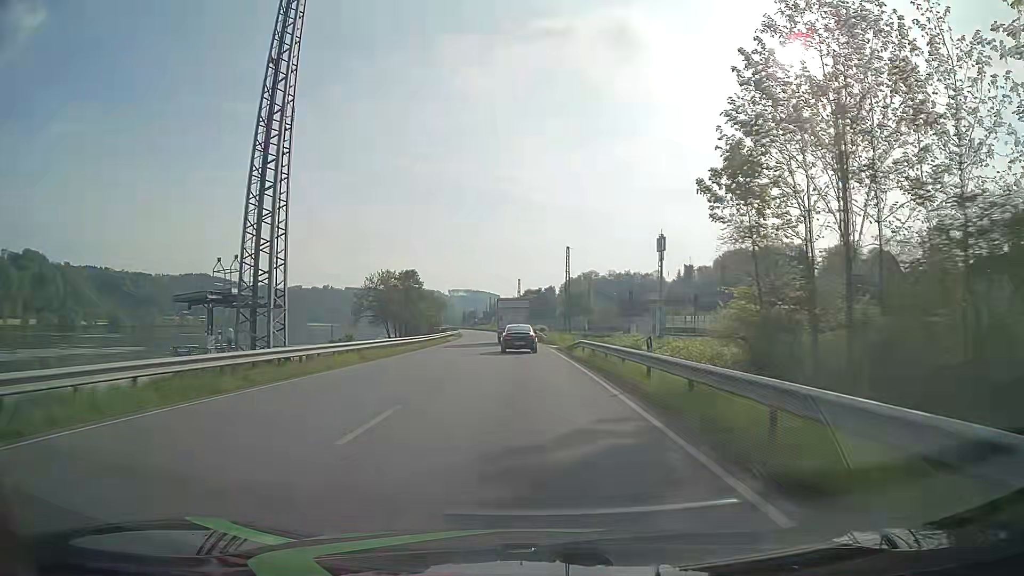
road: primary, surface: asphalt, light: Day
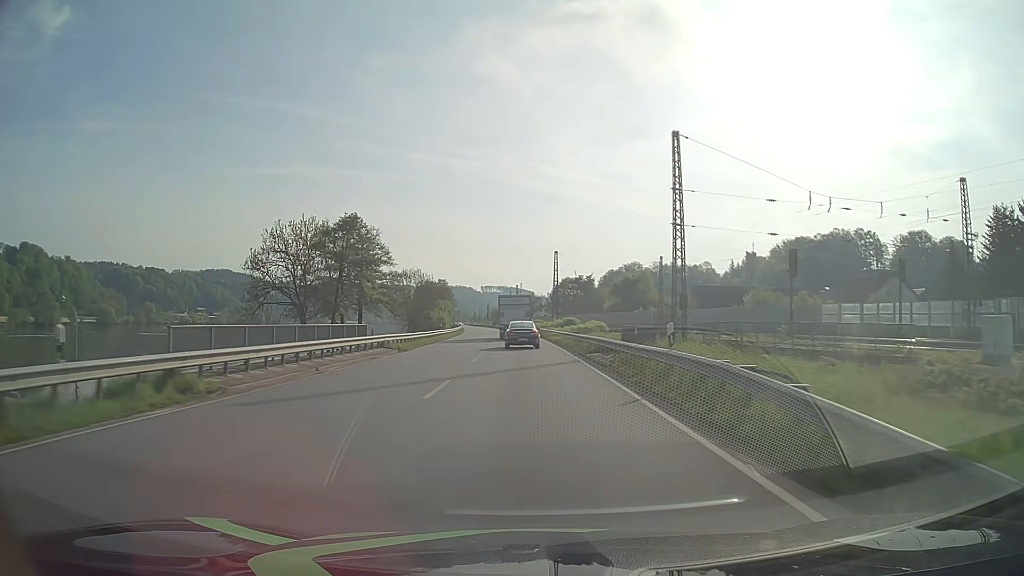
(-1.3, +55.6) m; -3°
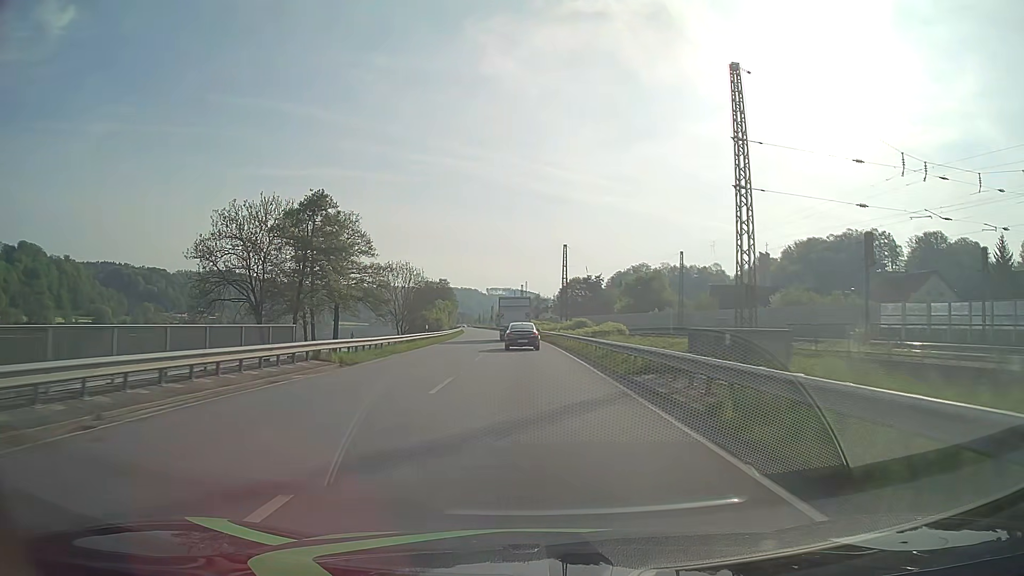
(0.0, +11.3) m; 0°
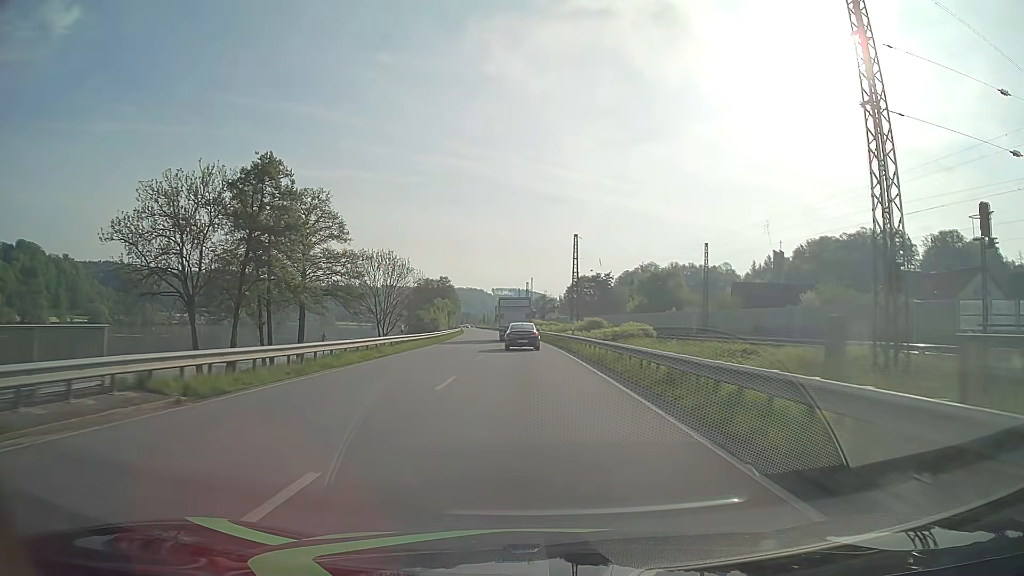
(-0.1, +11.3) m; 0°
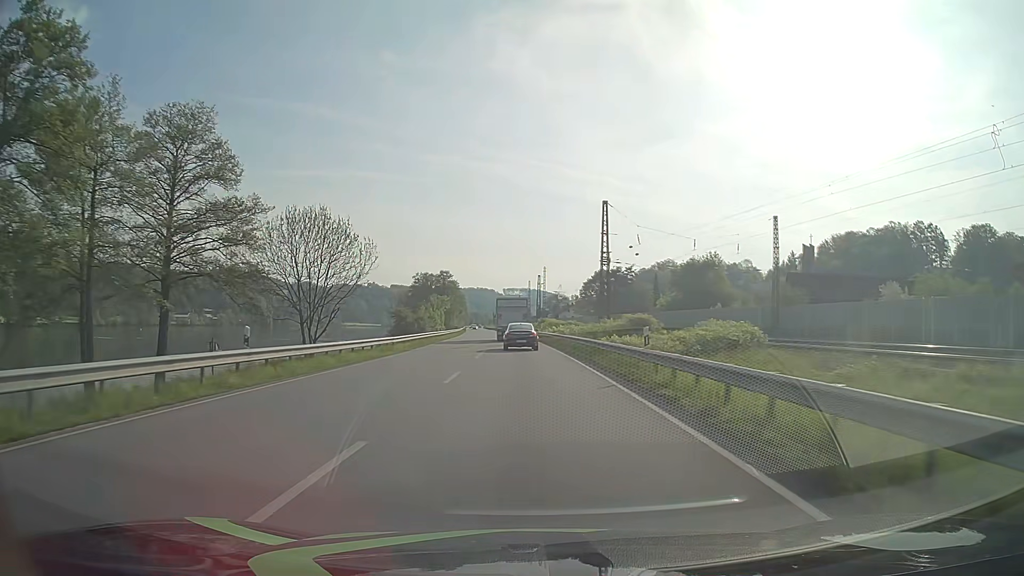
(-0.2, +22.6) m; -1°
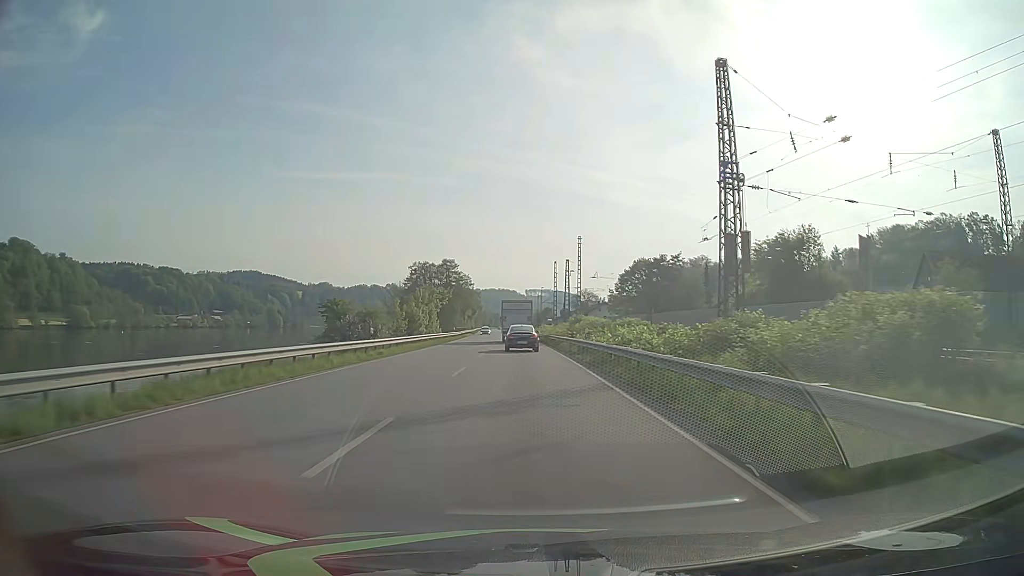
(-0.5, +34.0) m; -2°
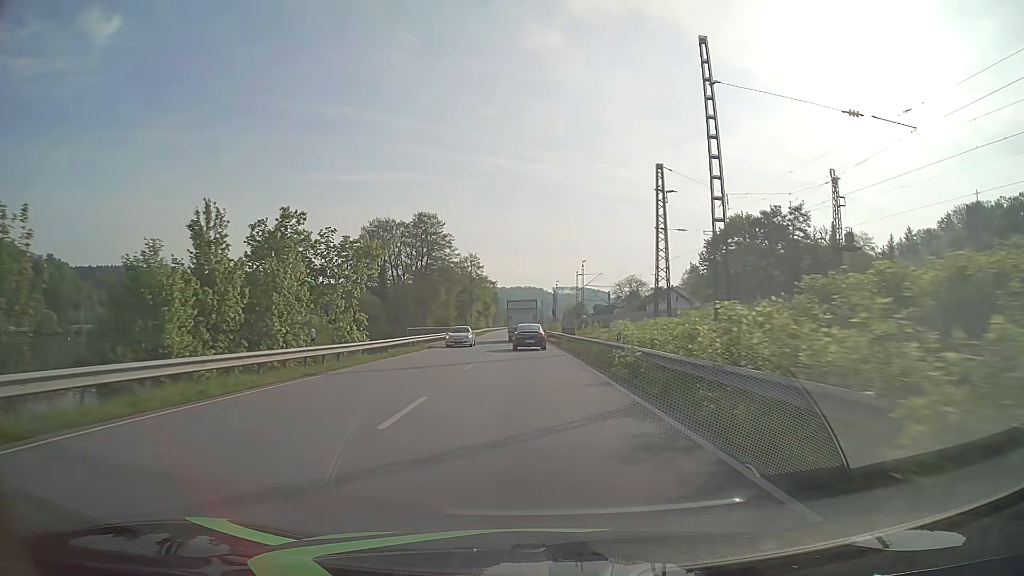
(-1.2, +57.7) m; -2°
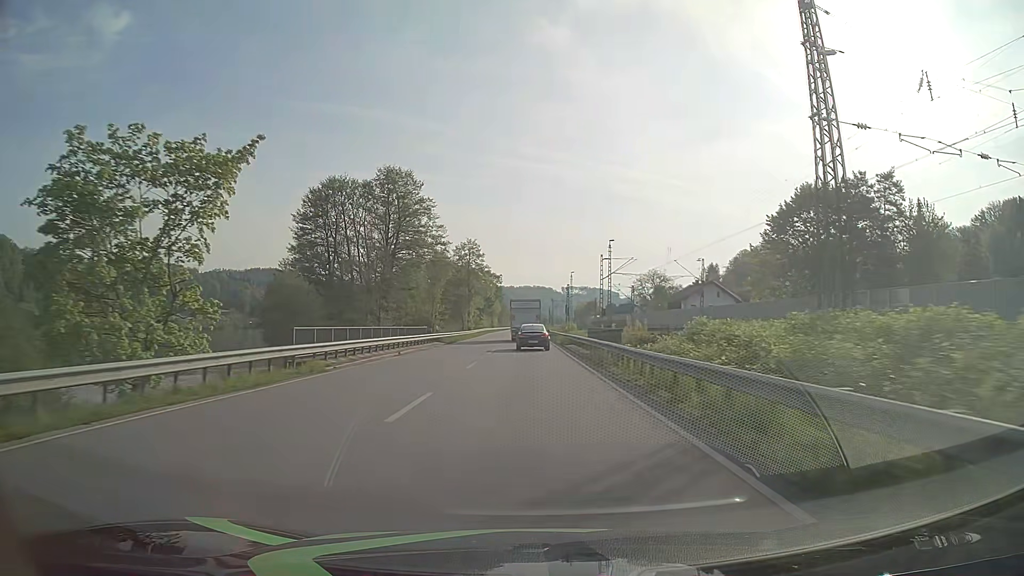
(-0.1, +23.5) m; -1°
(0, +10) (0, +20) (0, +30) (0, +40) (0, +50) (-1, +60) (-1, +70) (-1, +80) (-1, +90) (-1, +100) m
